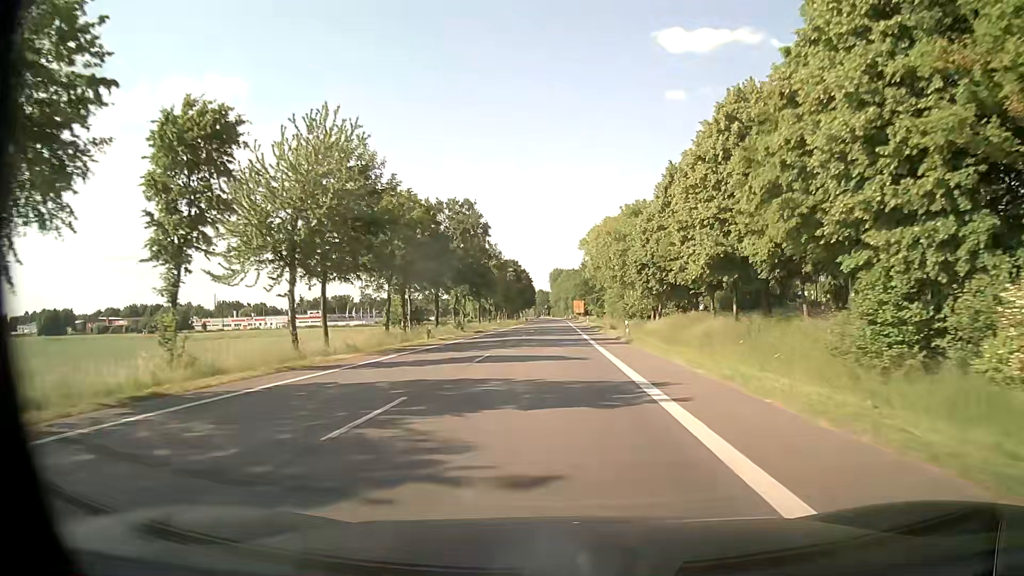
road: primary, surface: asphalt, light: Day
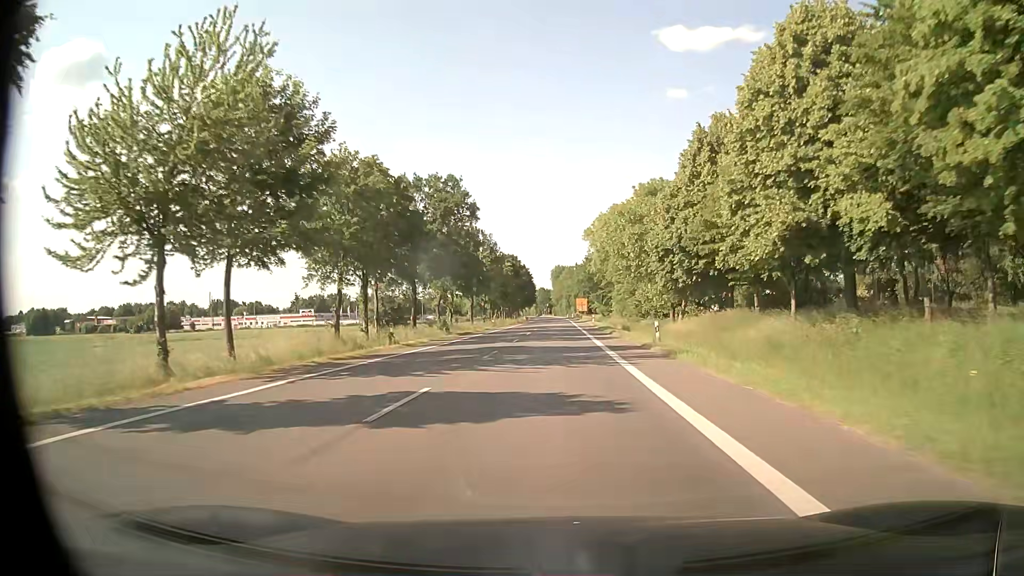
(0.0, +11.1) m; 0°
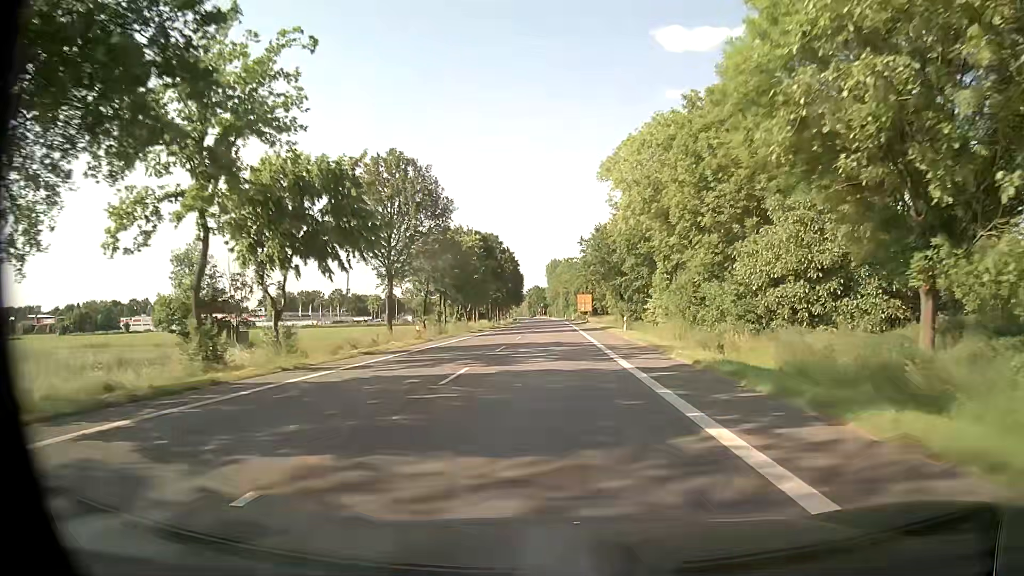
(+0.2, +44.4) m; +1°
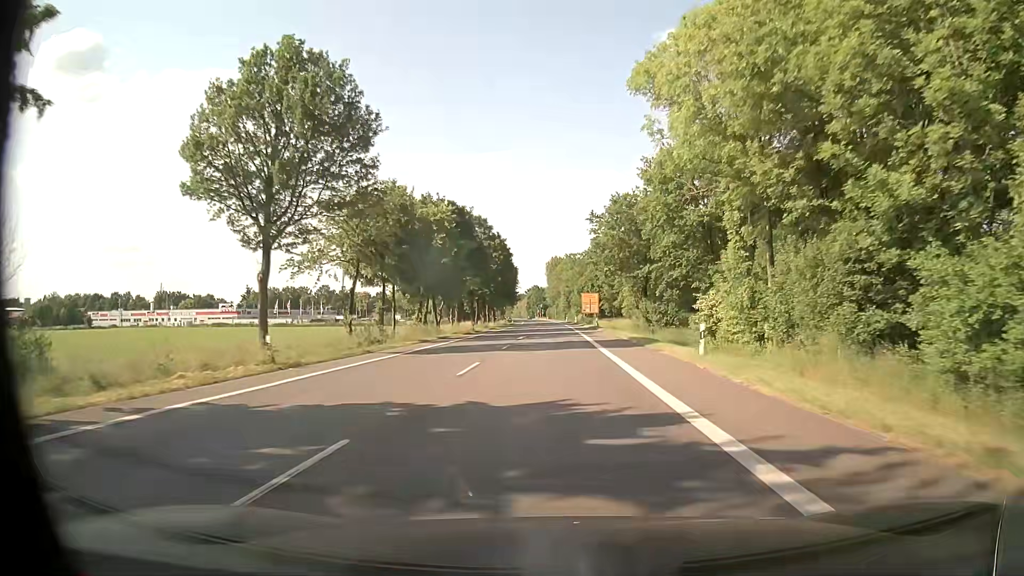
(-0.1, +22.2) m; 0°
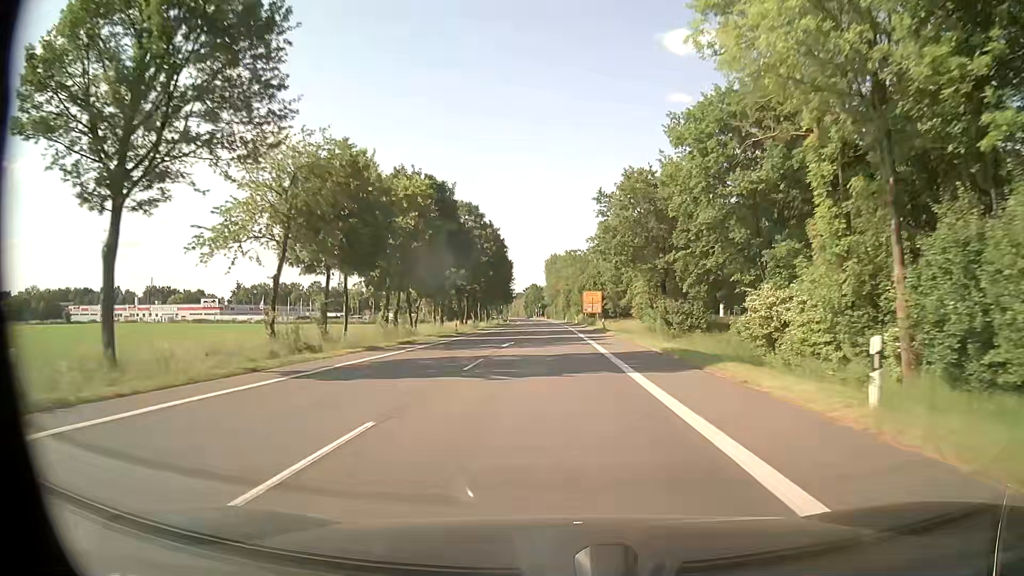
(0.0, +11.1) m; 0°
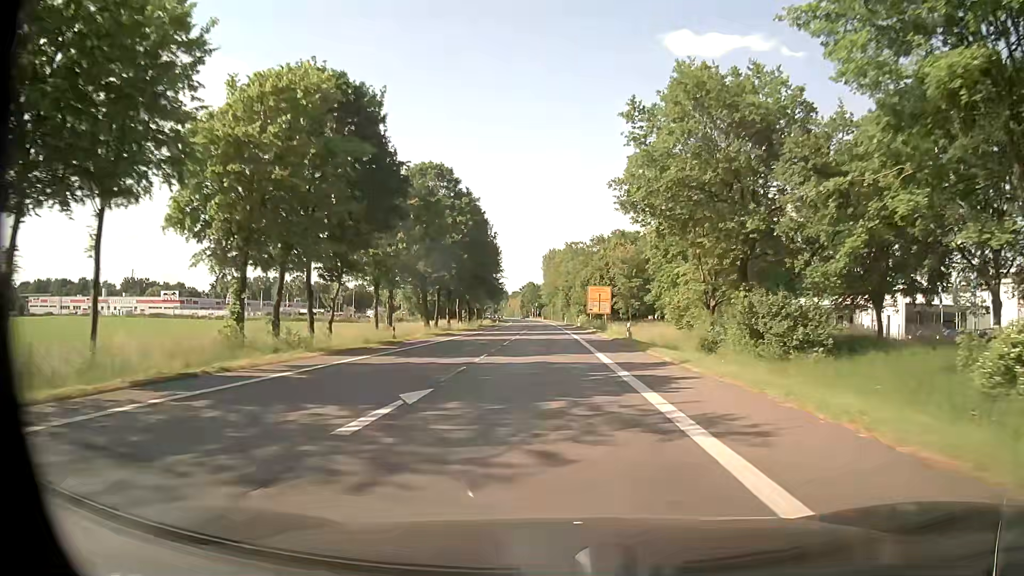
(0.0, +22.2) m; 0°
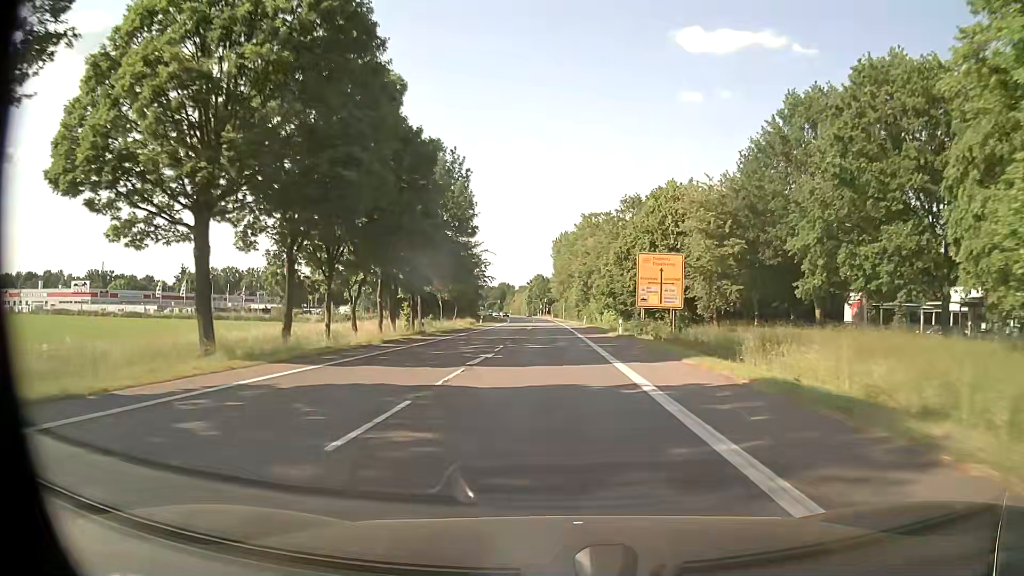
(+0.1, +44.4) m; 0°
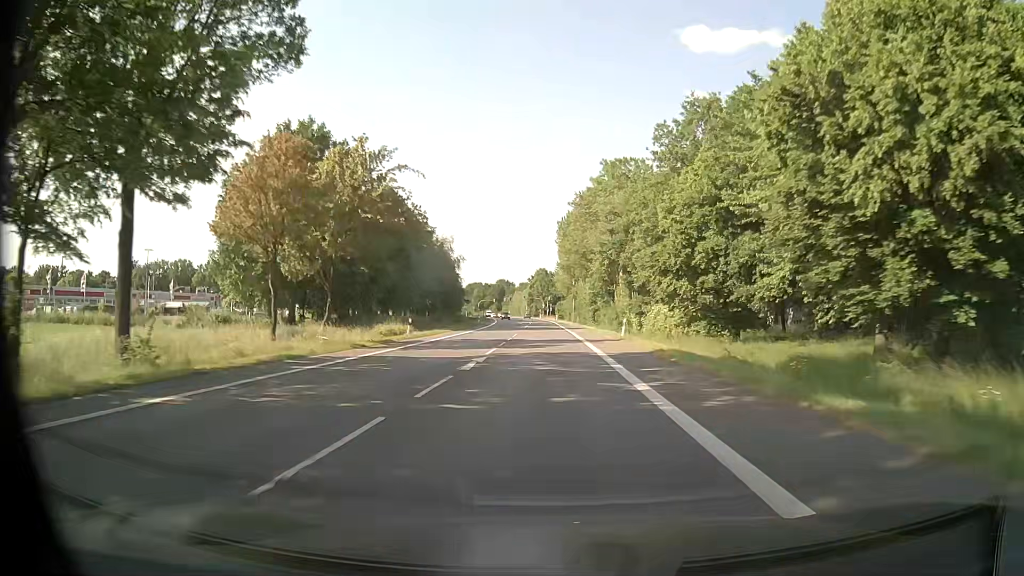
(-0.1, +44.3) m; -1°
(0, +10) (0, +20) (0, +30) (0, +40) (0, +50) (0, +60) (-1, +70) (-1, +80) (-1, +90) (-2, +100) m
